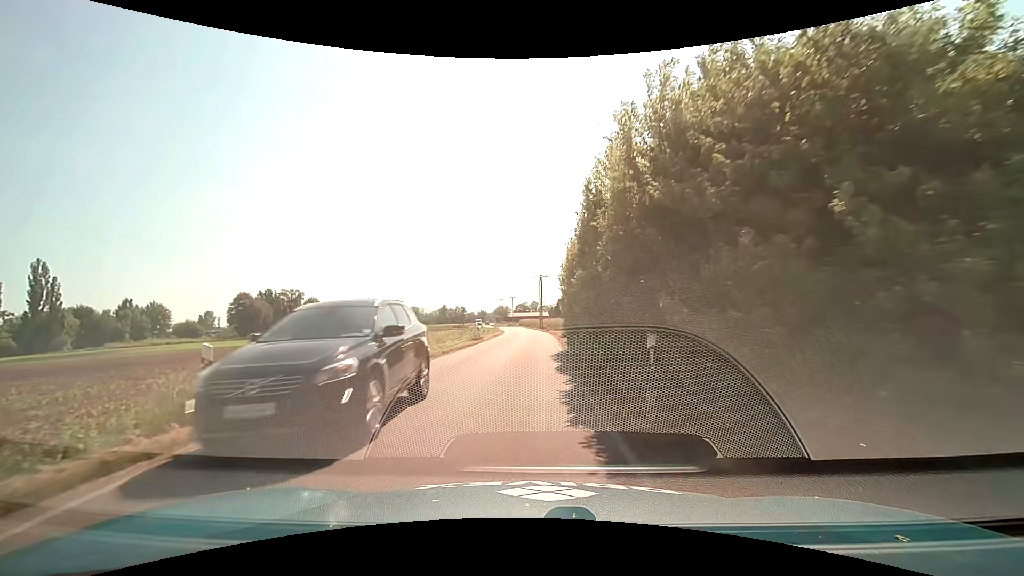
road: unclassified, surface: asphalt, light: Day
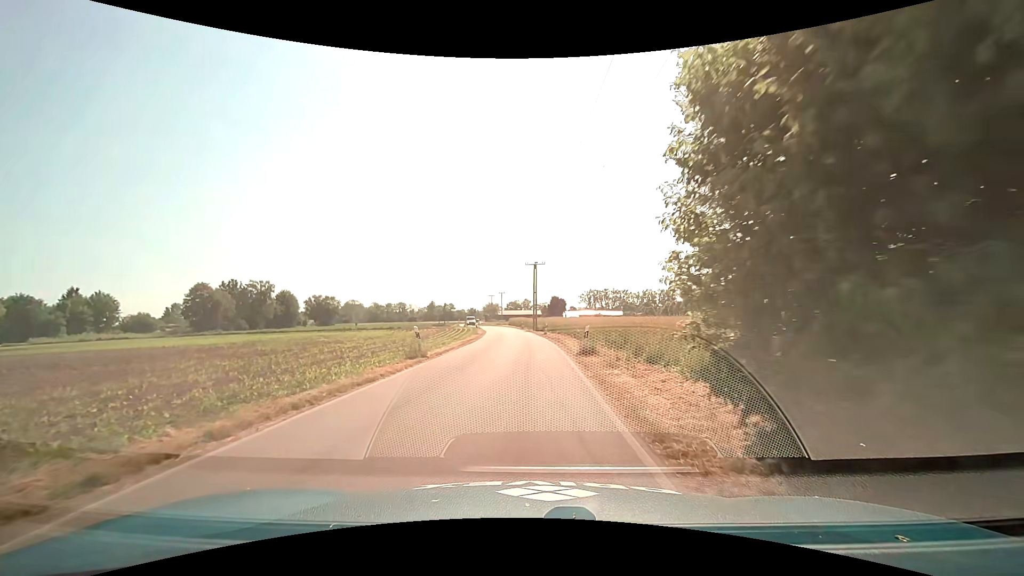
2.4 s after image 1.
(+0.1, +17.5) m; +1°
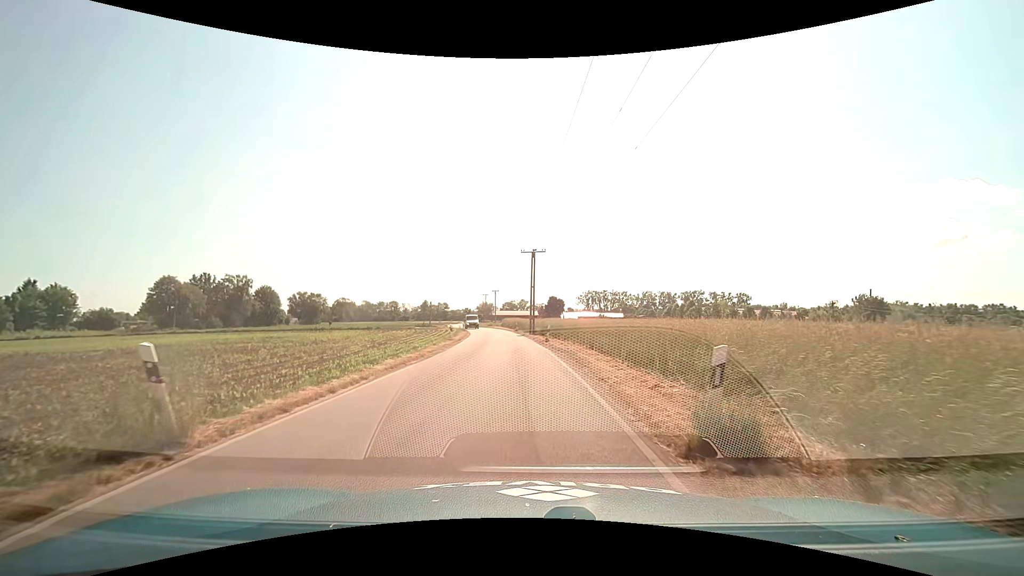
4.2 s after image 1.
(+0.2, +12.9) m; +1°
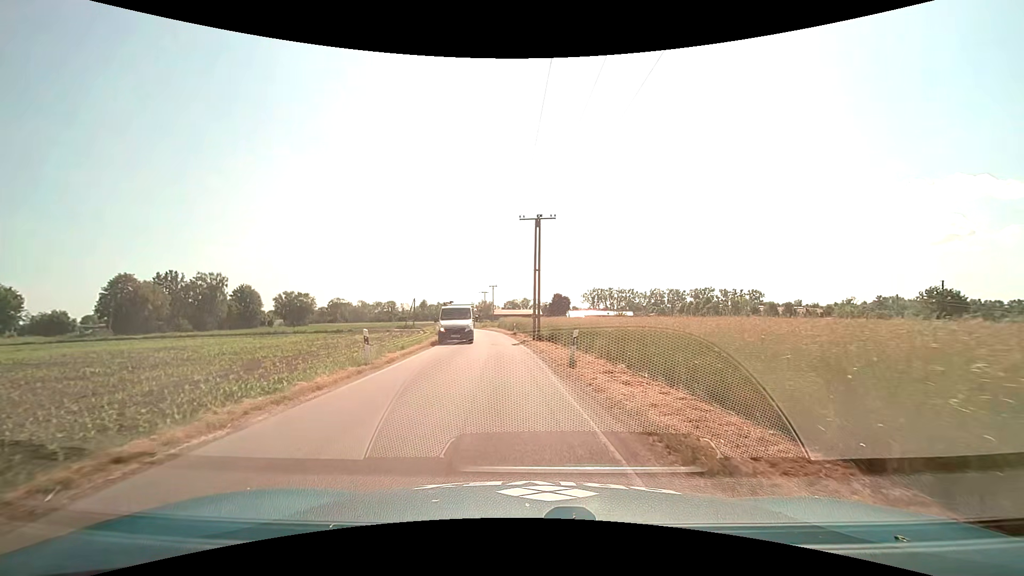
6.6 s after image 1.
(-0.1, +17.2) m; -1°
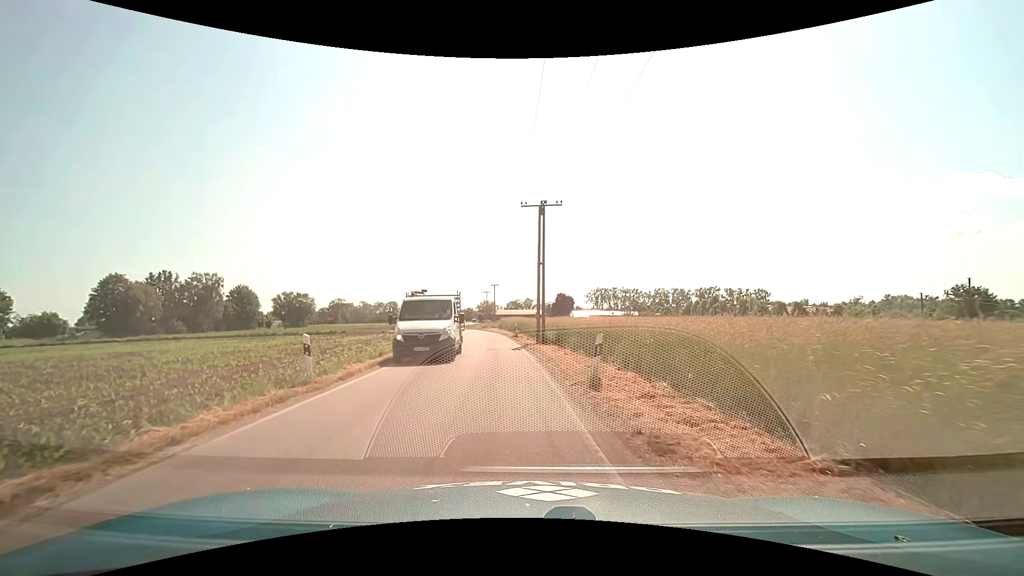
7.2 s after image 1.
(0.0, +4.3) m; 0°
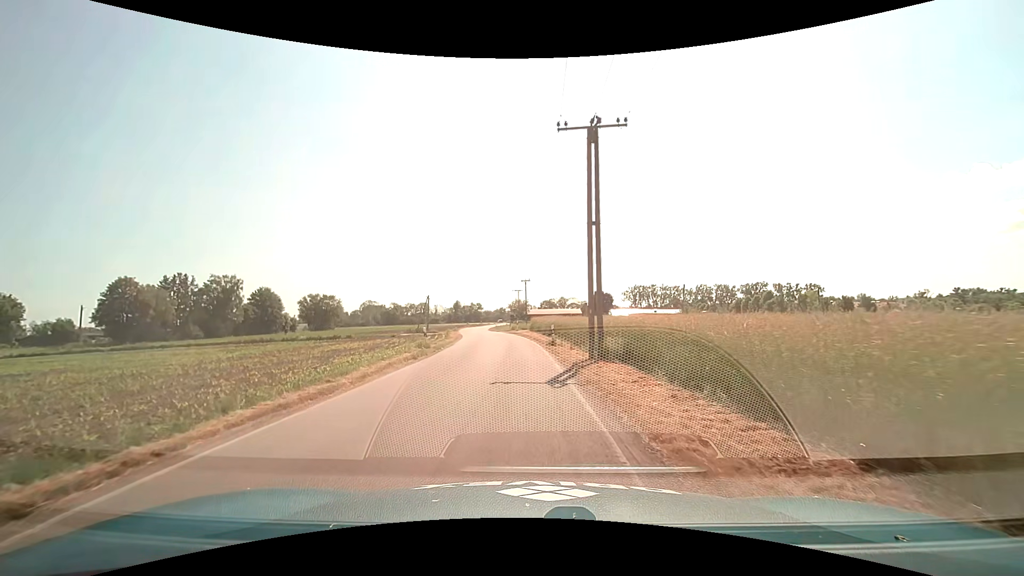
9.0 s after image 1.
(-0.3, +12.8) m; -4°
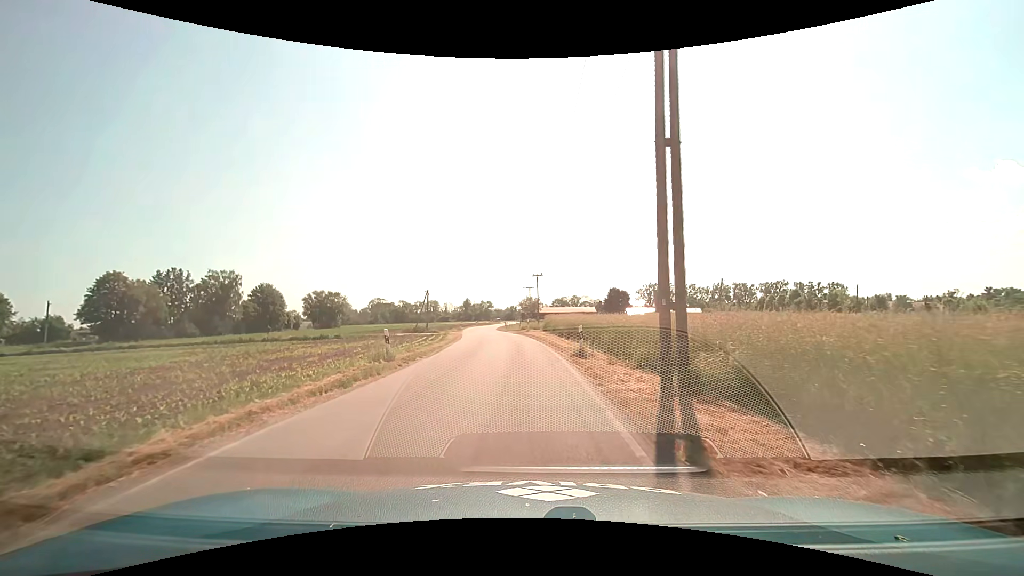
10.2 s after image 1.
(-0.1, +8.5) m; -1°
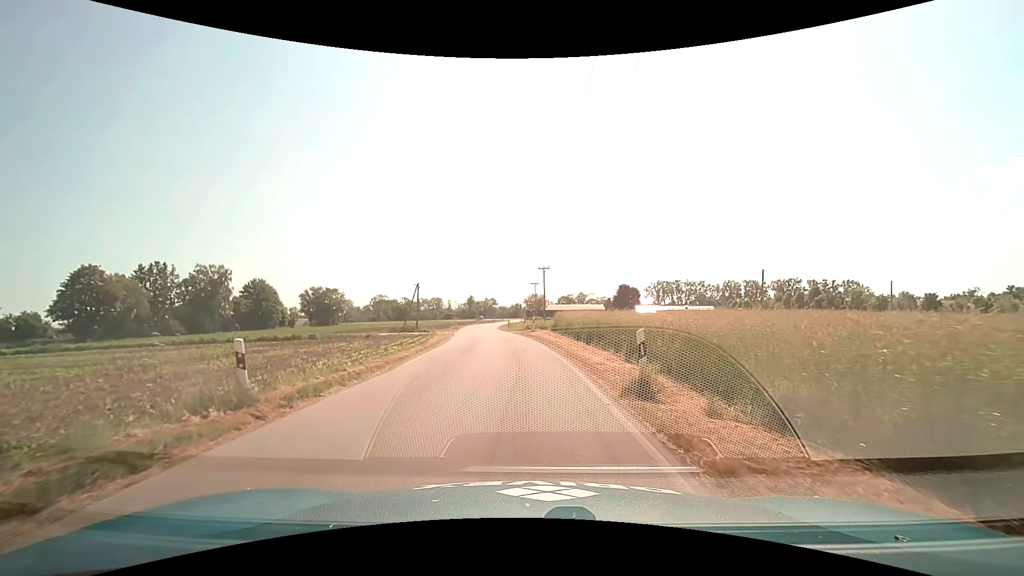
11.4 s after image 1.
(0.0, +8.4) m; -1°
(0, +10) (0, +20) (-1, +30) (-2, +40) (-3, +50) (-4, +60) (-6, +70) (-6, +80) (-6, +90) (-6, +100) m
